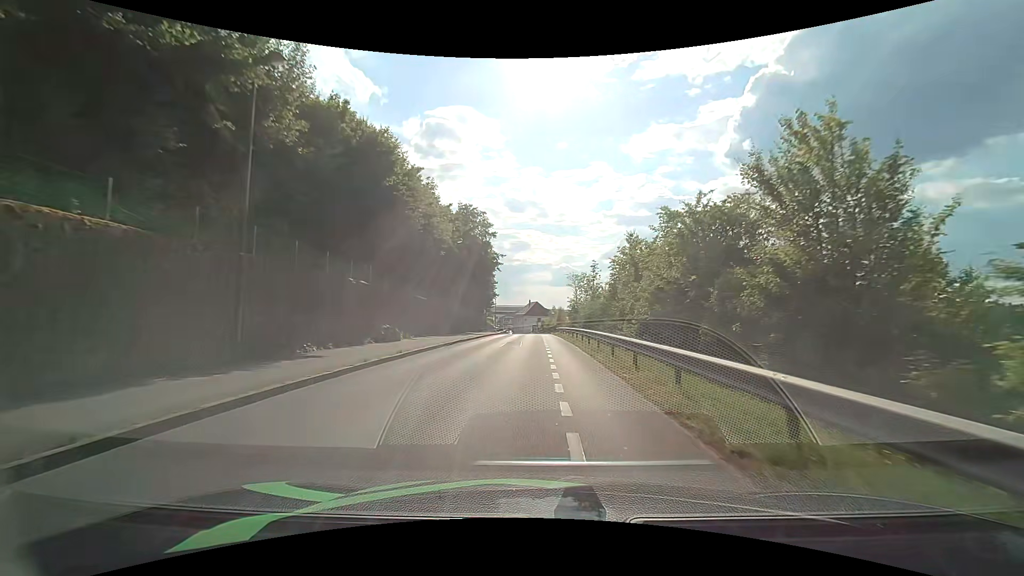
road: residential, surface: asphalt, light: Day
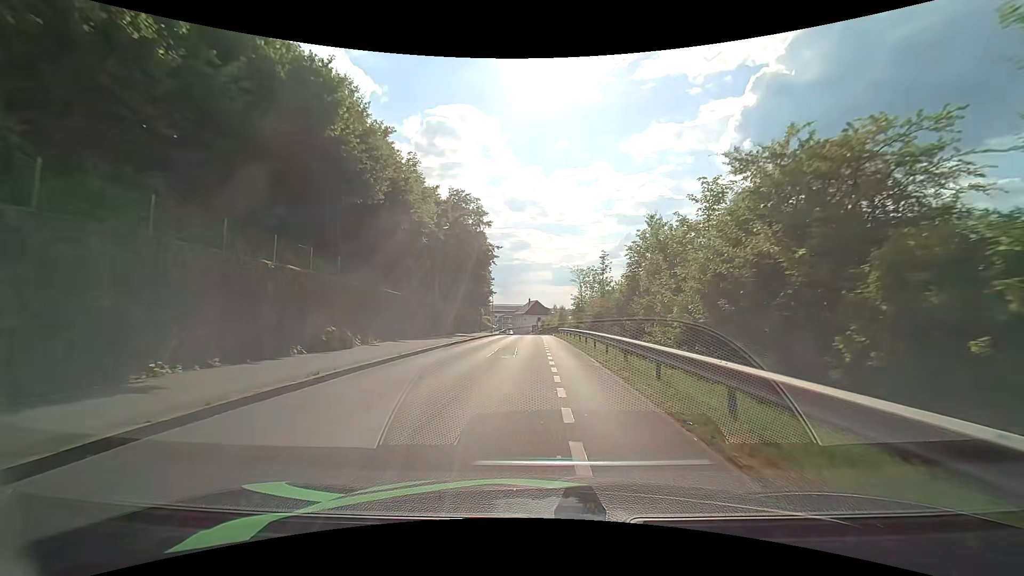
(-0.1, +6.5) m; -1°
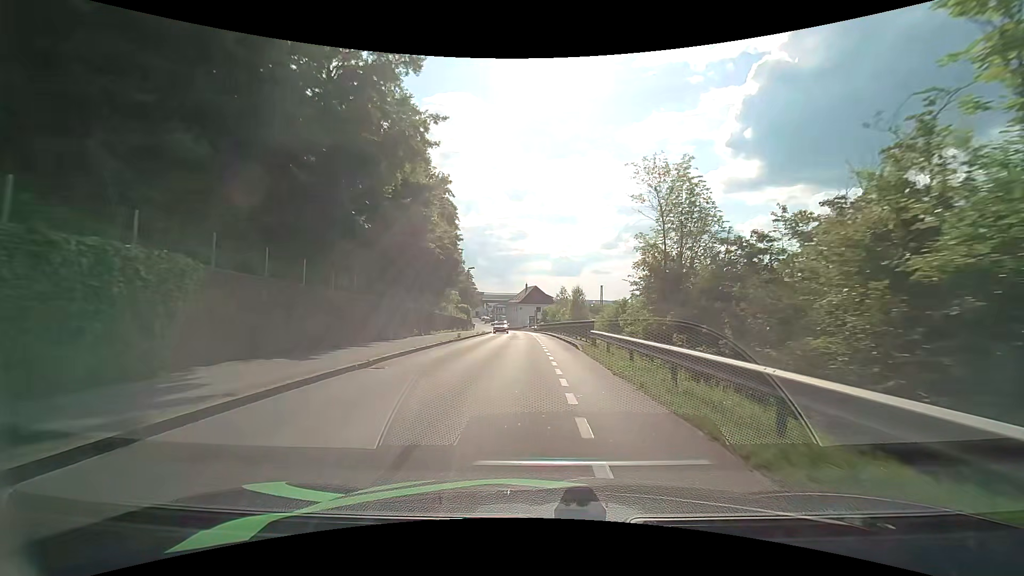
(0.0, +33.2) m; 0°
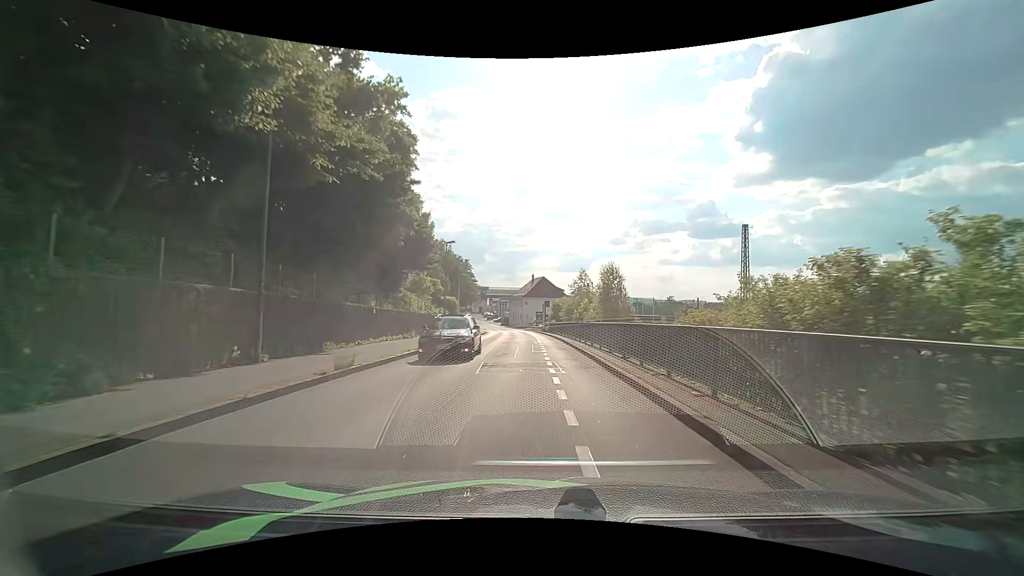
(0.0, +19.5) m; -1°
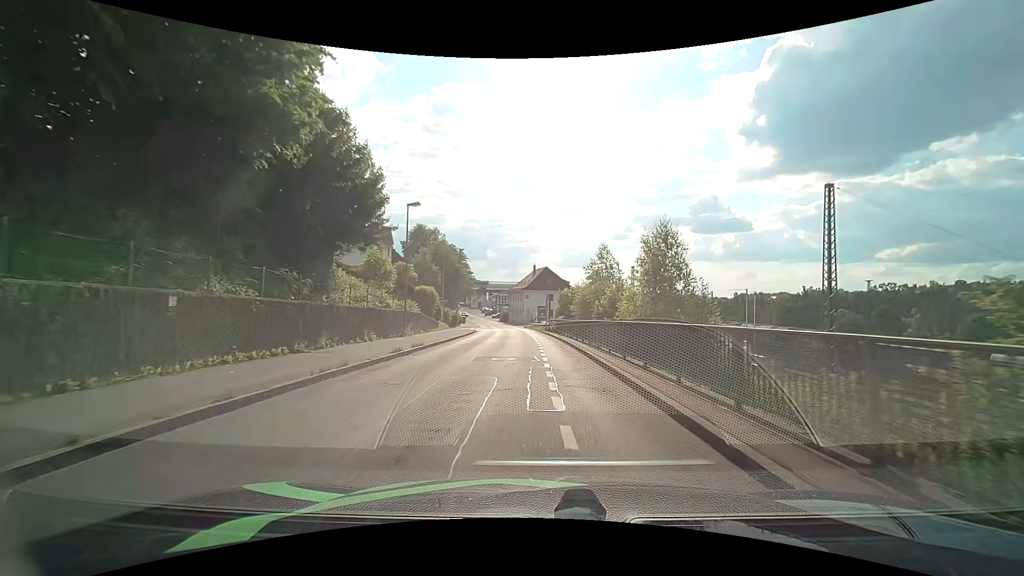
(+0.1, +13.4) m; +1°
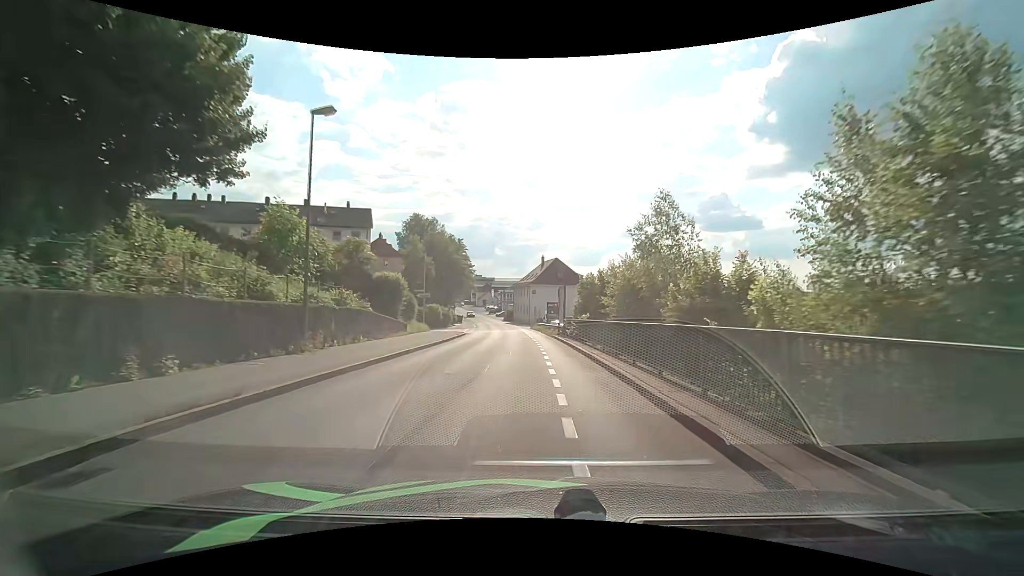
(-0.2, +13.7) m; -1°
